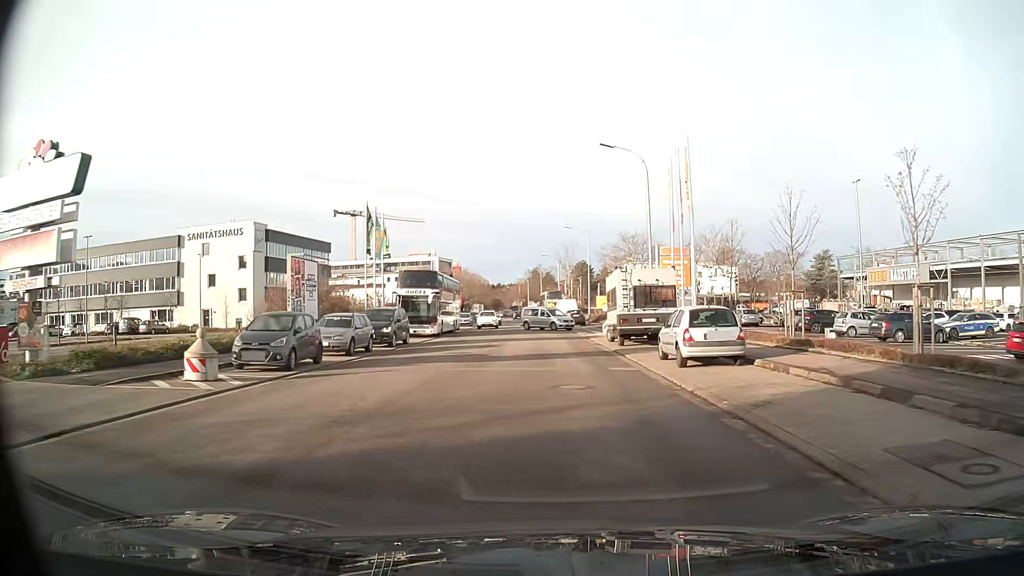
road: tertiary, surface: asphalt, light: Day
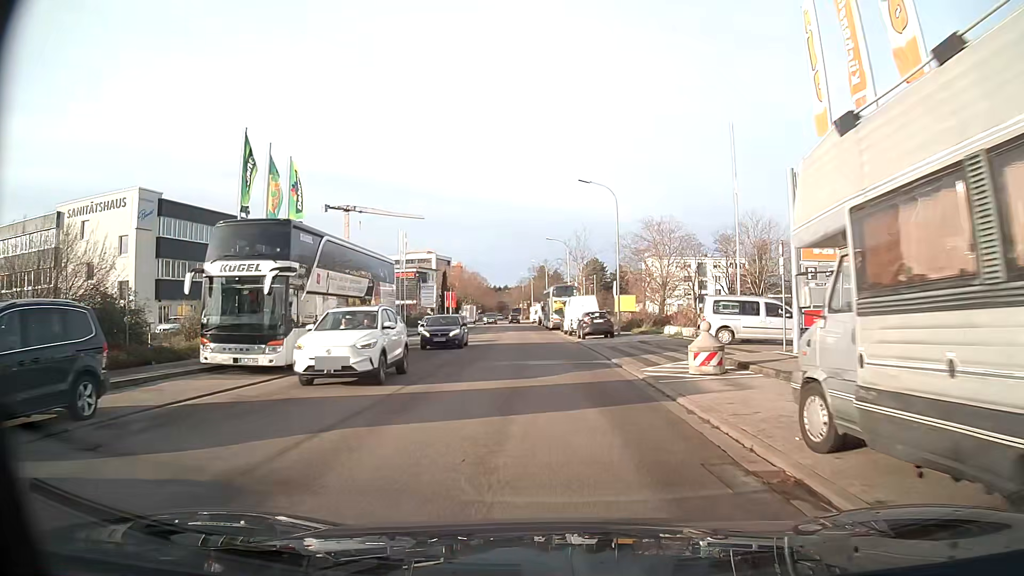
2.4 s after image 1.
(-0.1, +23.3) m; -1°
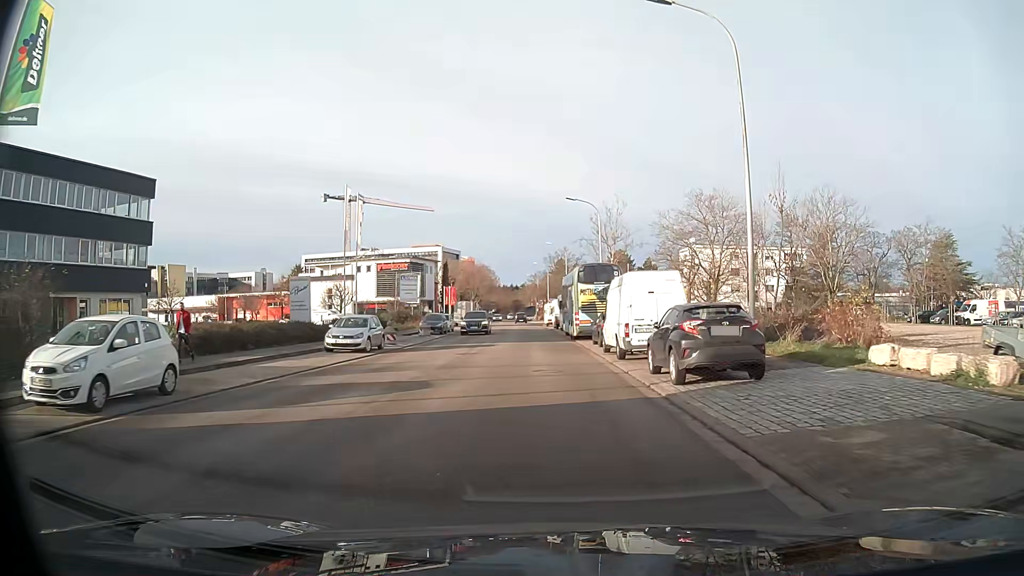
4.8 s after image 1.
(-0.4, +24.3) m; -2°
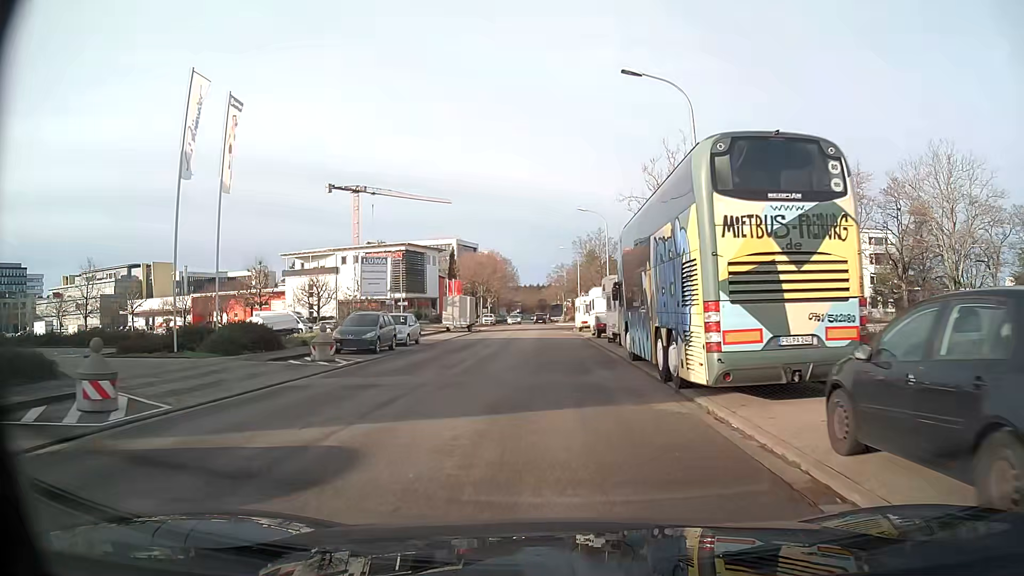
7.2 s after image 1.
(-0.6, +24.8) m; -2°
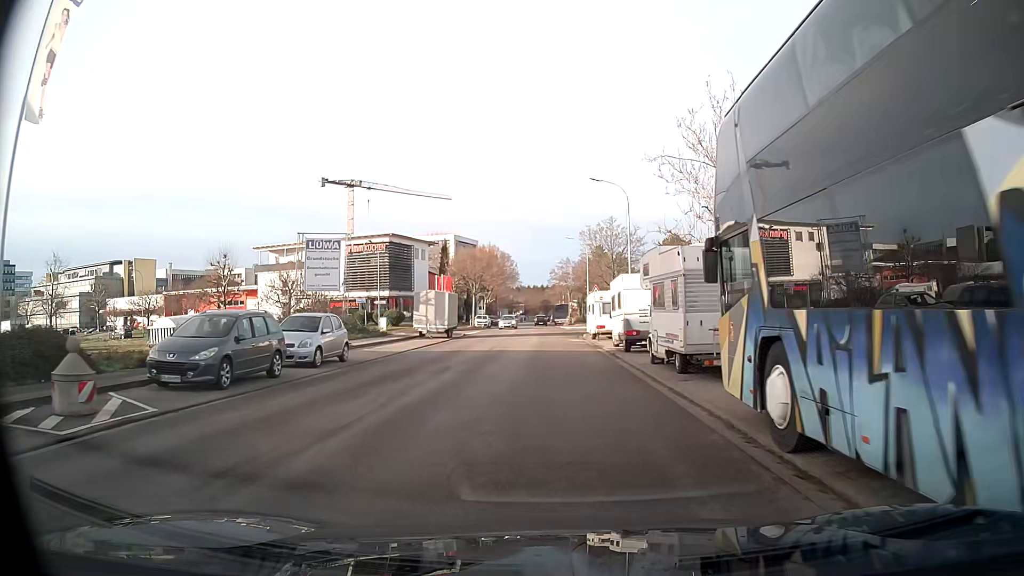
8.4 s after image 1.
(0.0, +12.4) m; 0°
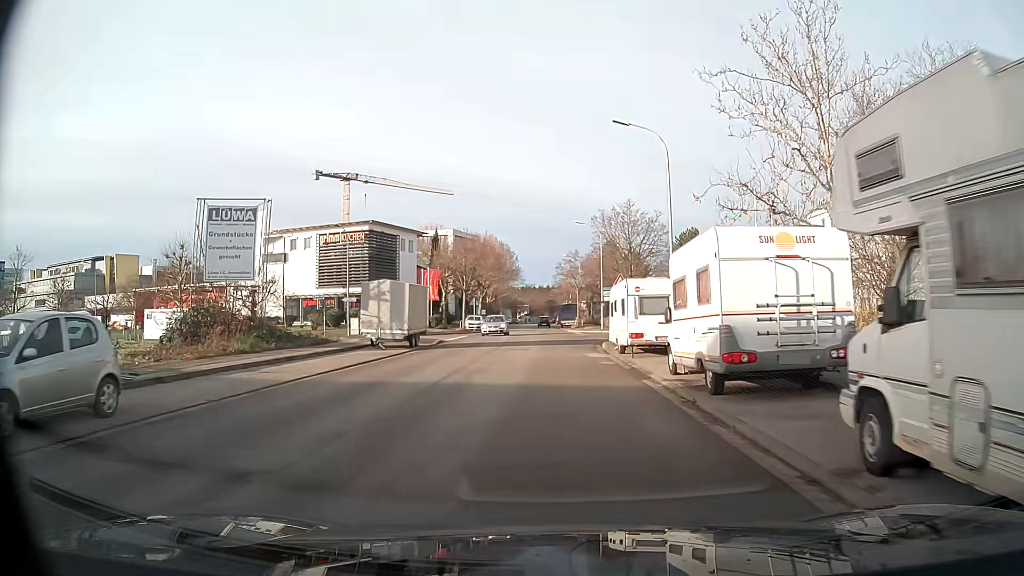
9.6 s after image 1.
(0.0, +12.4) m; -1°
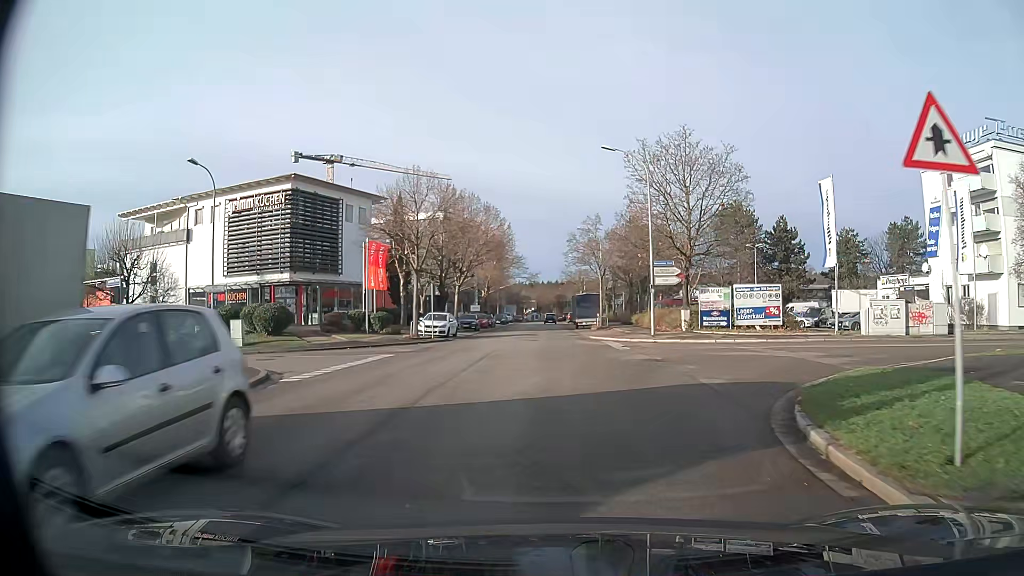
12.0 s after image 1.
(-0.2, +25.2) m; -1°
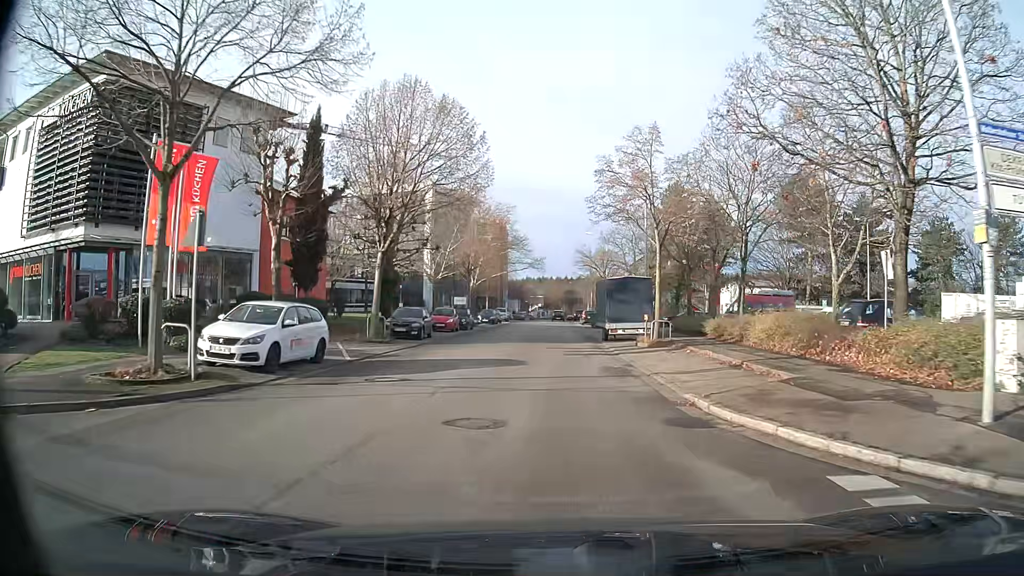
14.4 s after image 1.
(-0.1, +25.8) m; -1°
